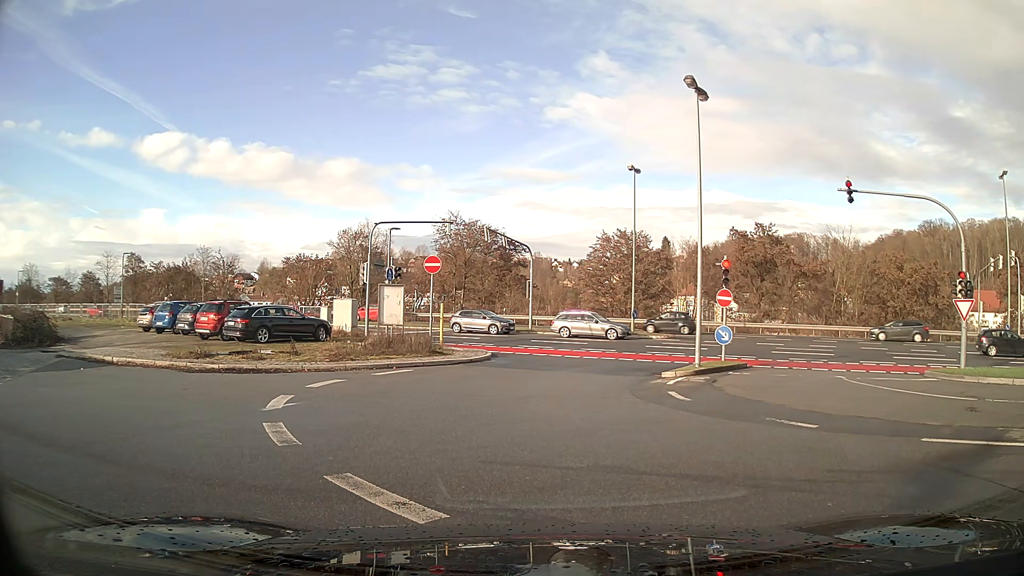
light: Day
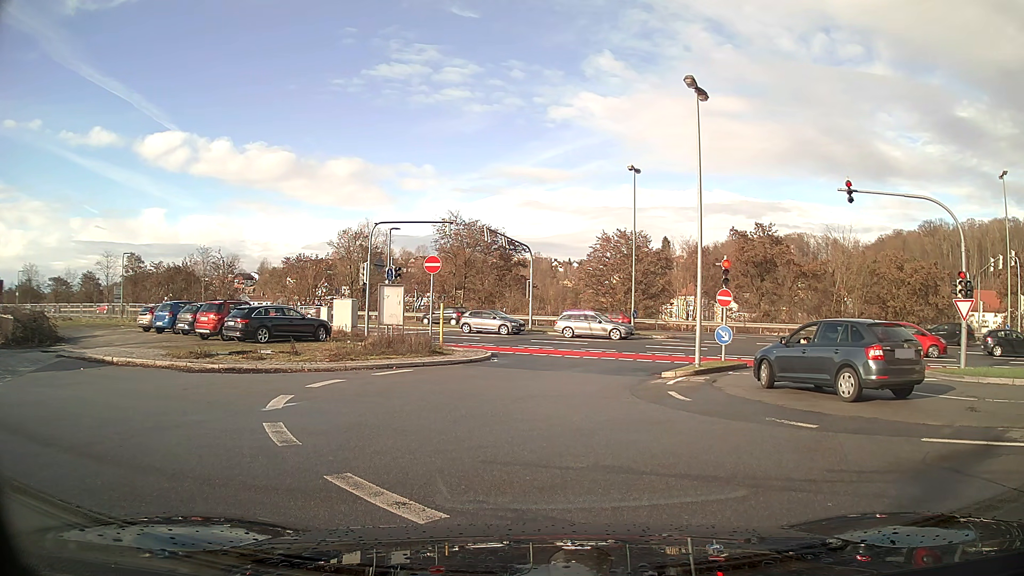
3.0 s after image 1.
(0.0, 0.0) m; 0°
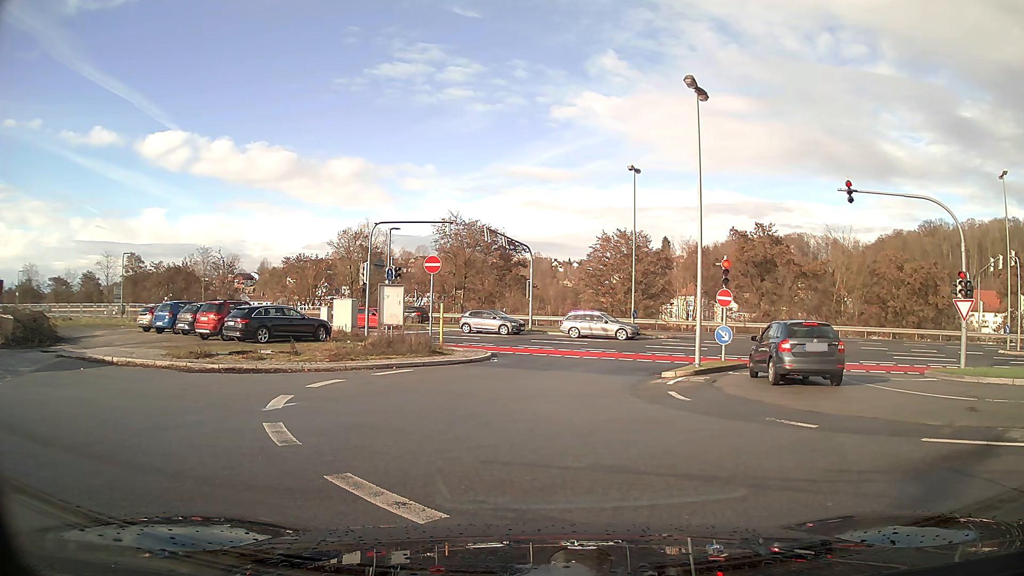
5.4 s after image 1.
(0.0, 0.0) m; 0°
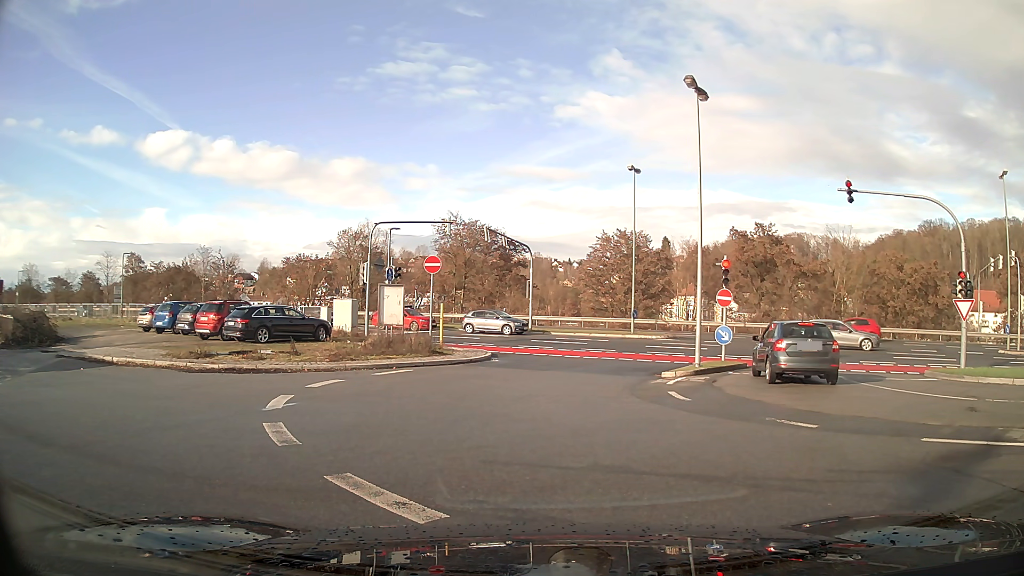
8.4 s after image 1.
(0.0, 0.0) m; 0°
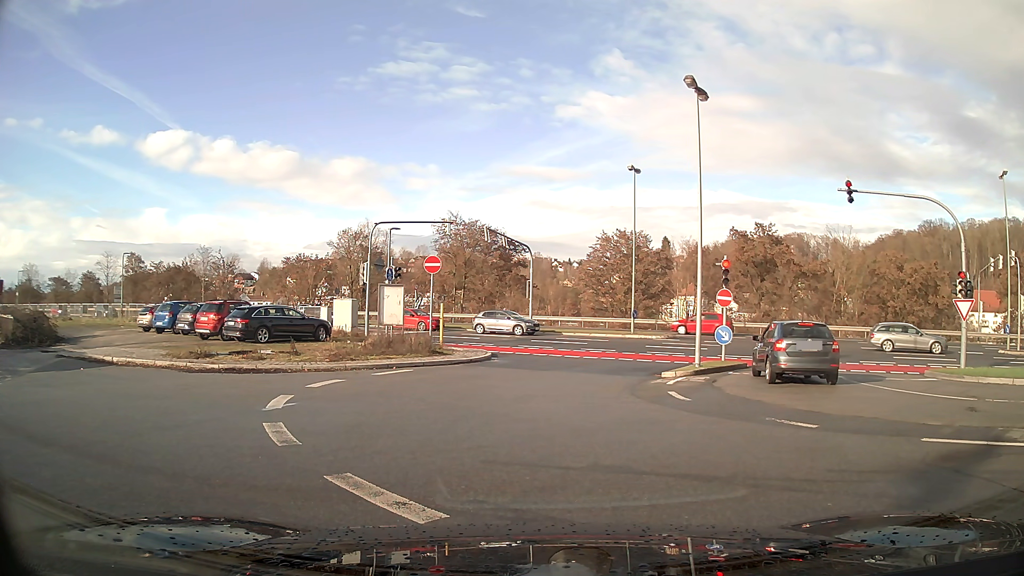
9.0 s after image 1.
(0.0, 0.0) m; 0°
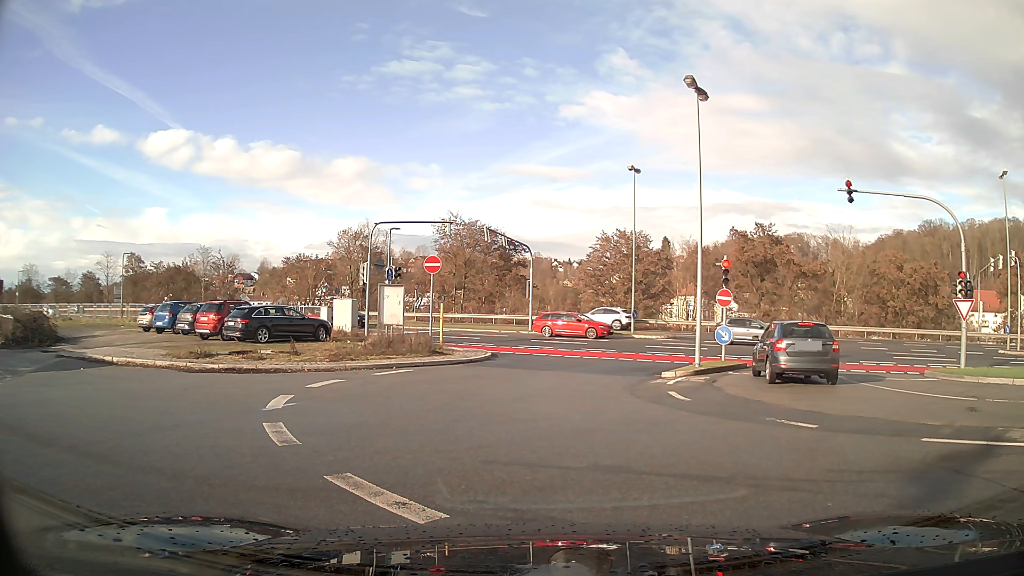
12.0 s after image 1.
(0.0, 0.0) m; 0°
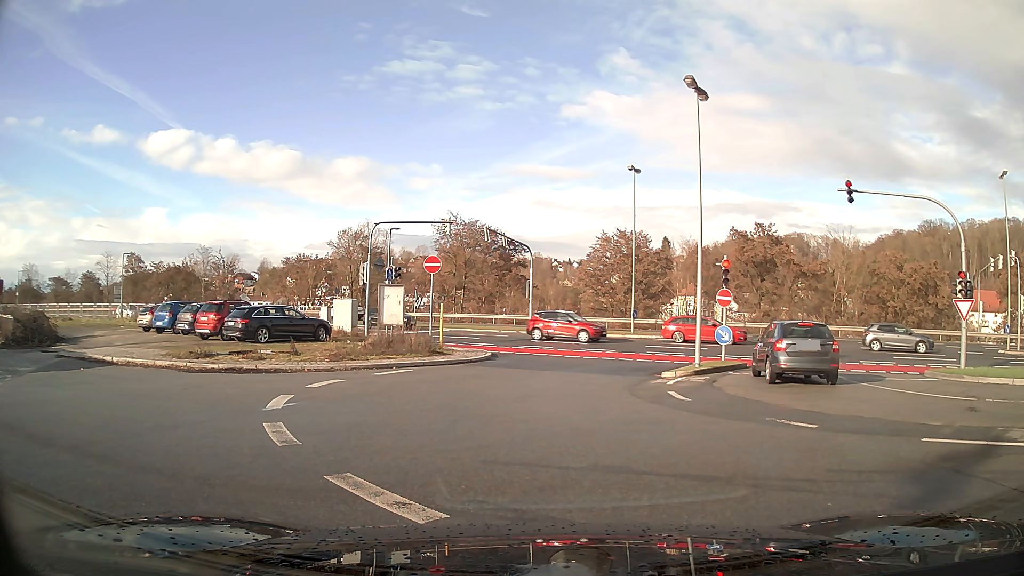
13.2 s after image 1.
(0.0, 0.0) m; 0°
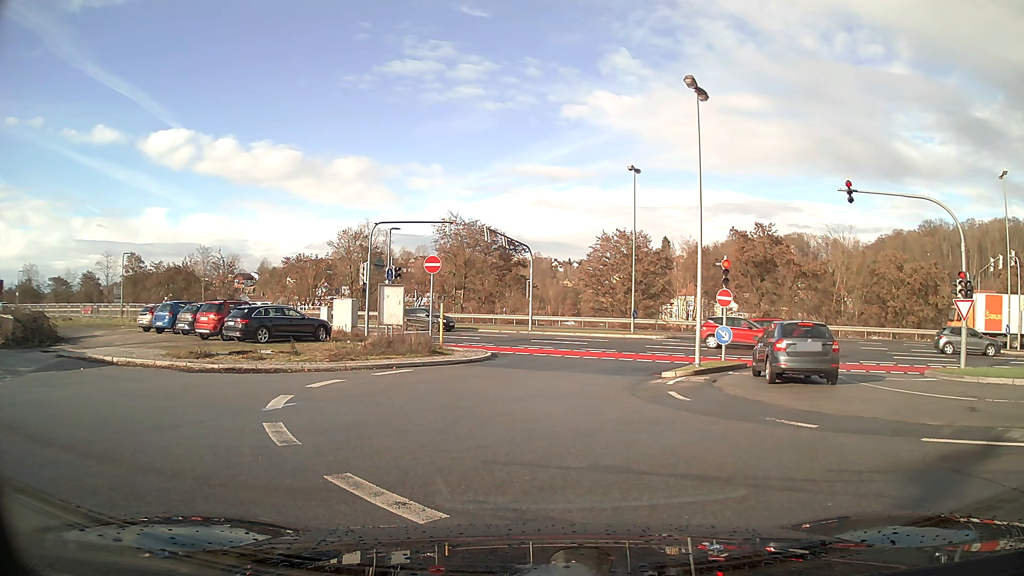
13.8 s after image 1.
(0.0, 0.0) m; 0°
